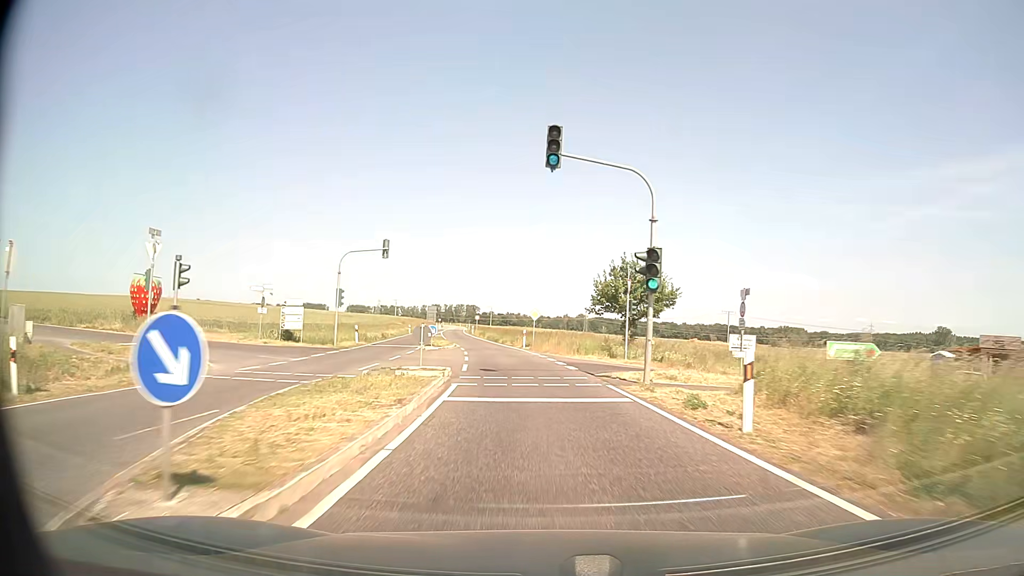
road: secondary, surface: asphalt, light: Day
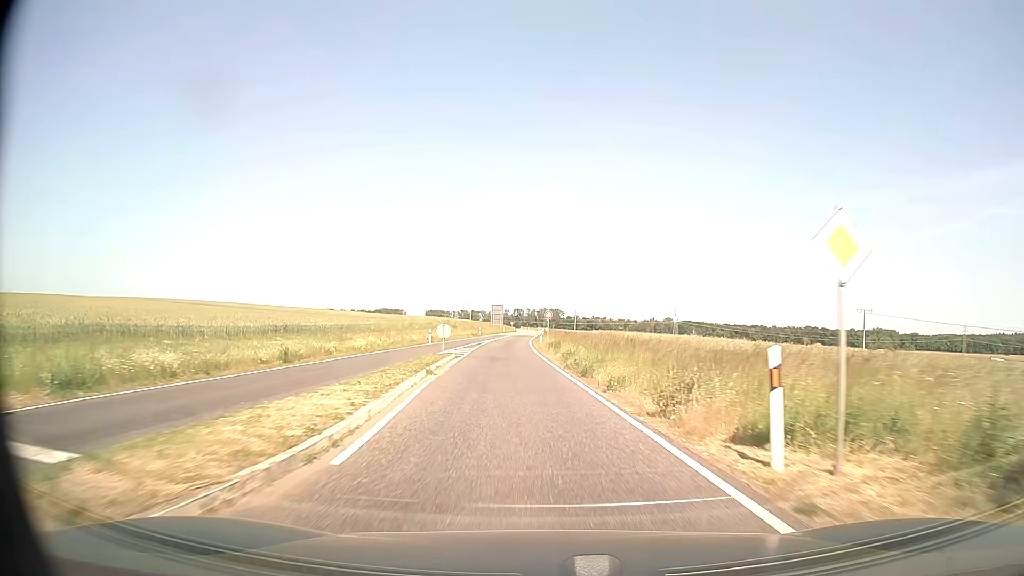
(-2.7, +39.2) m; -7°
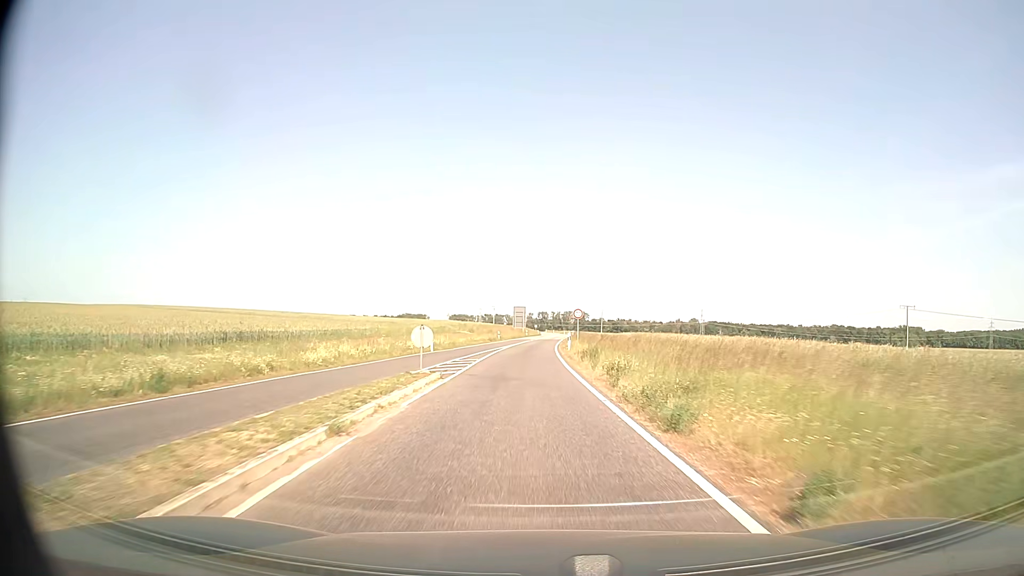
(-0.1, +10.1) m; -2°
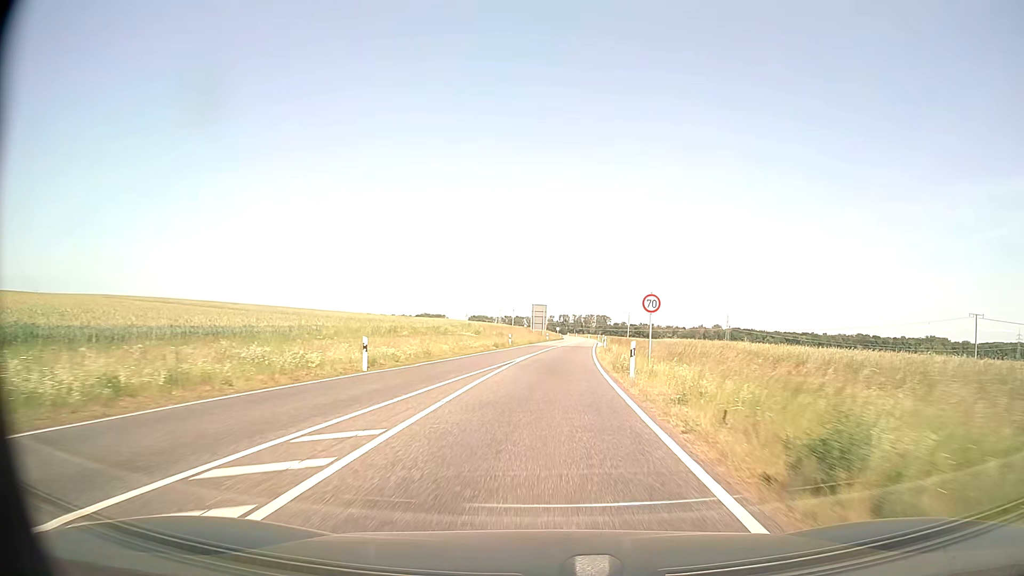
(-0.5, +20.5) m; -2°
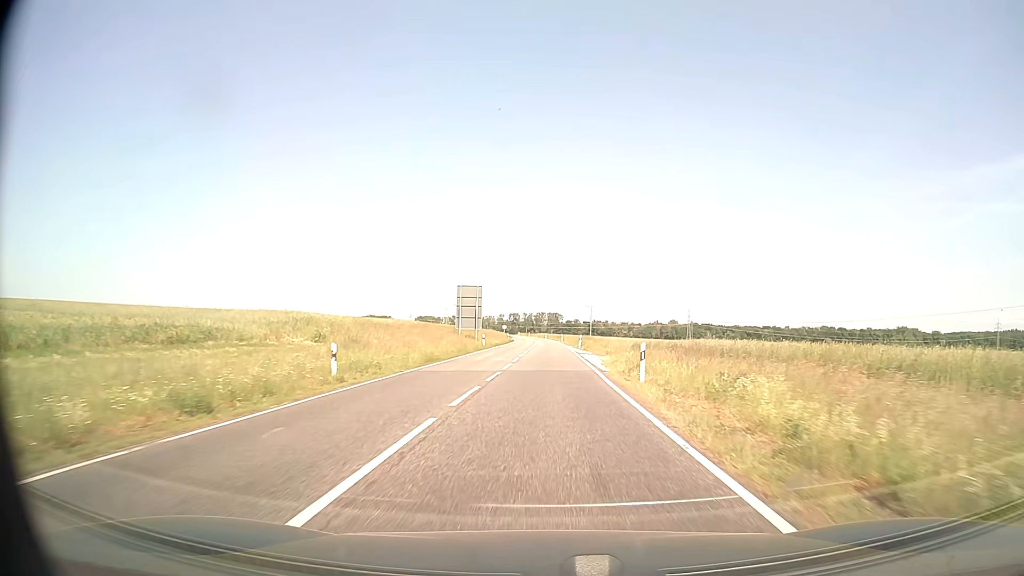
(+1.5, +41.9) m; +4°
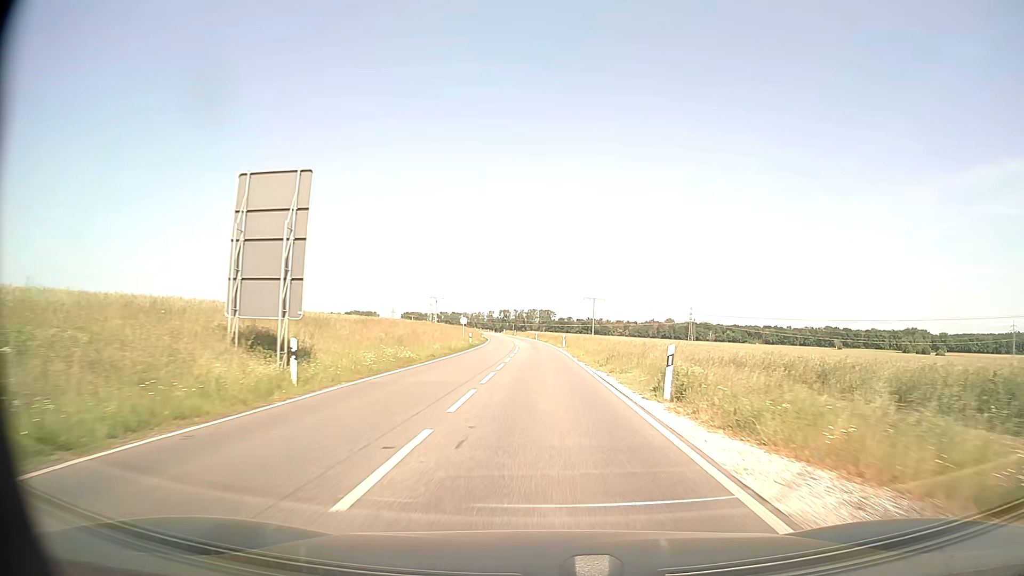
(+0.4, +43.2) m; +1°
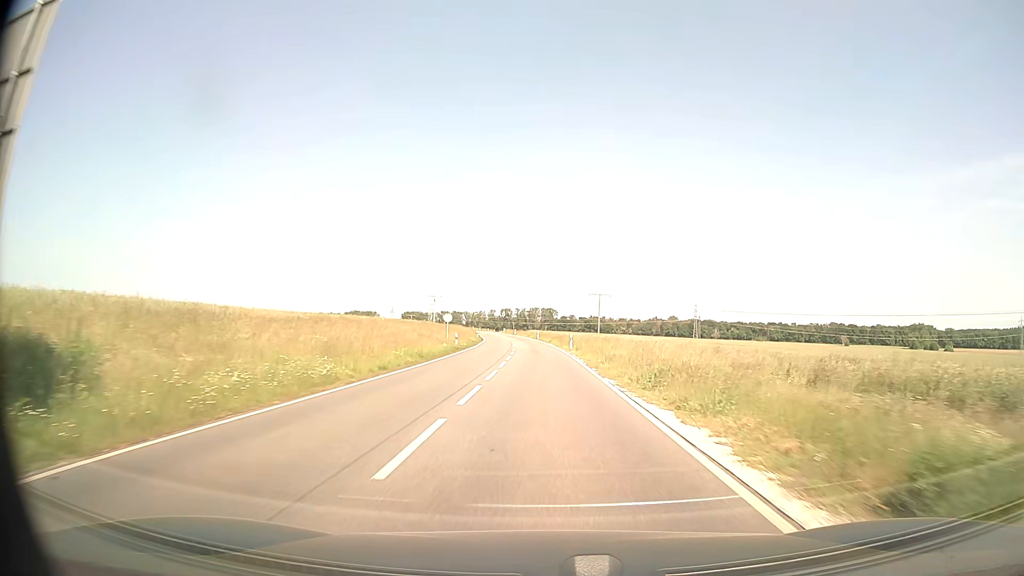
(0.0, +11.0) m; 0°
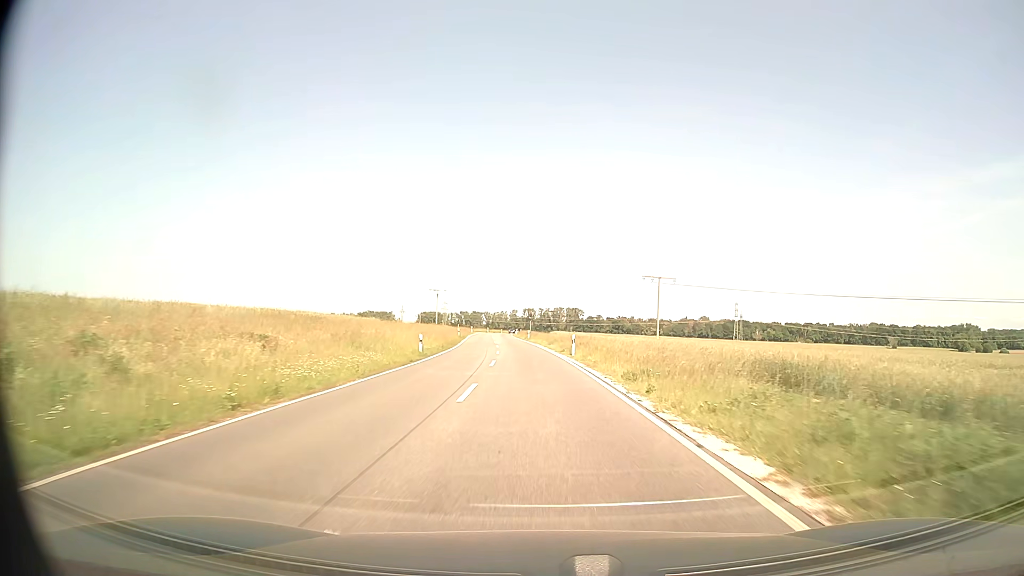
(-0.8, +54.4) m; -2°
(0, +10) (0, +20) (-1, +30) (-1, +40) (-2, +50) (-2, +60) (-3, +70) (-4, +80) (-5, +90) (-5, +100) m
